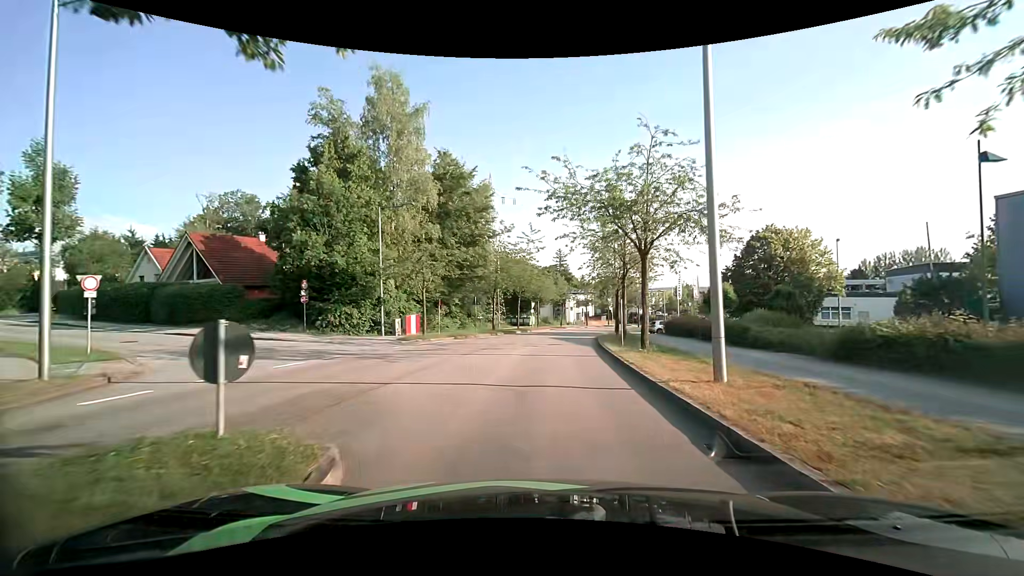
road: residential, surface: asphalt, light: Day
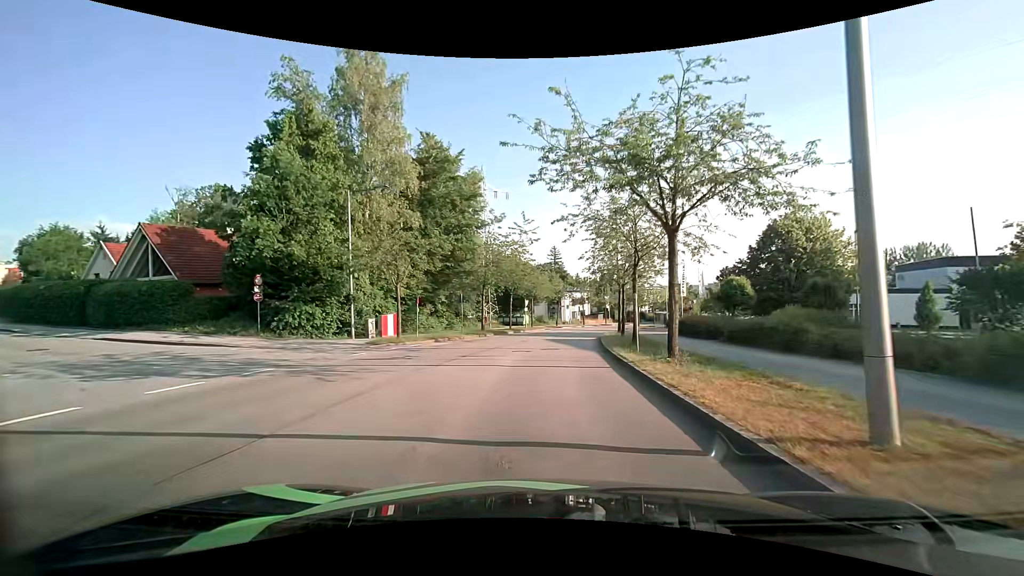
(0.0, +4.4) m; +1°
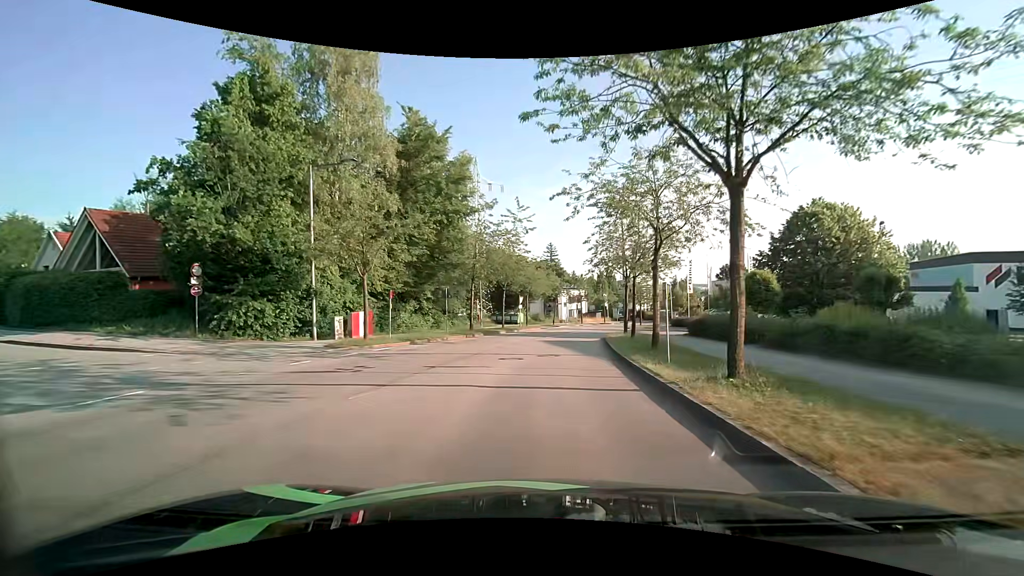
(0.0, +4.5) m; 0°
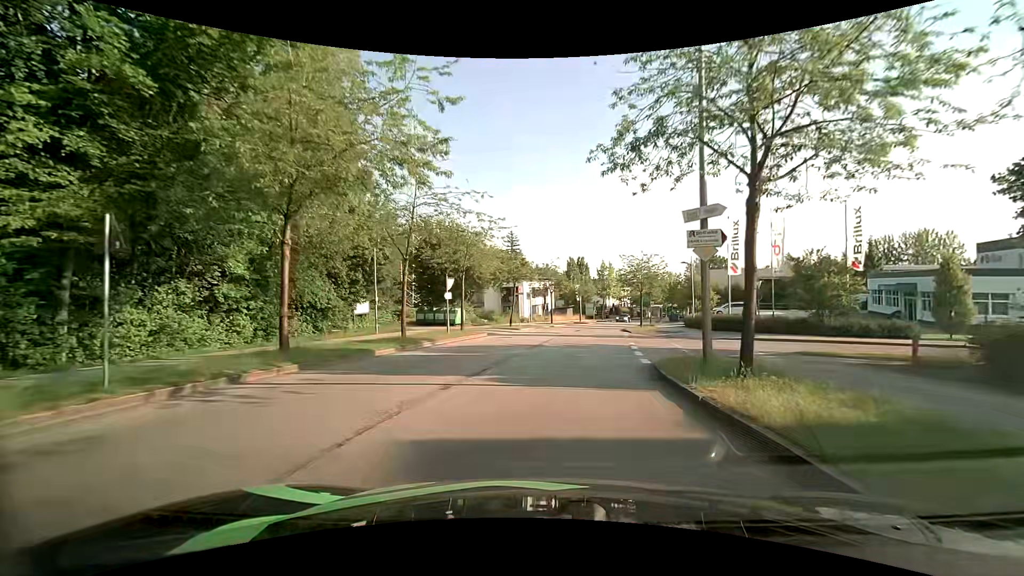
(+0.7, +23.1) m; +4°
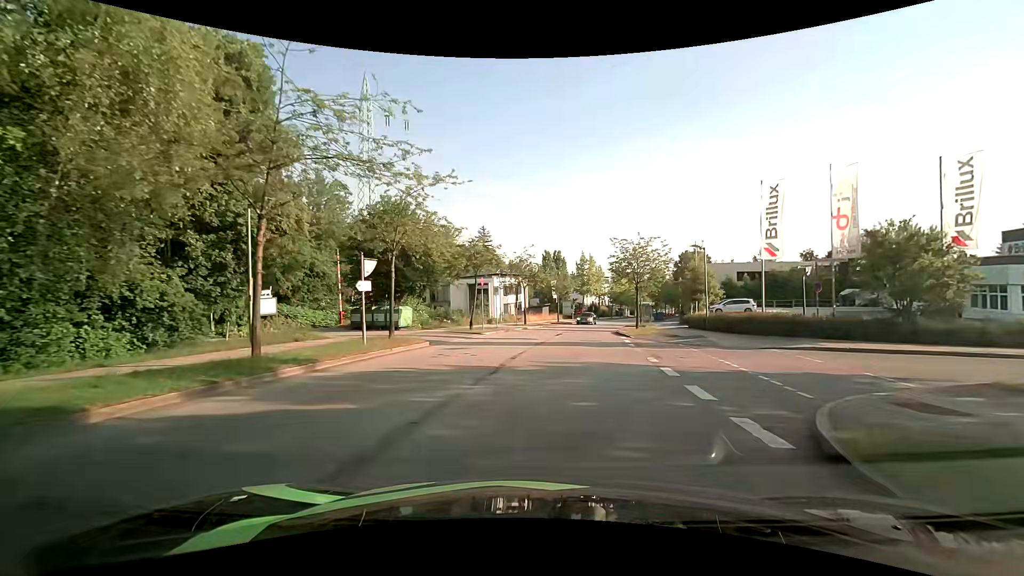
(+0.2, +9.6) m; +4°
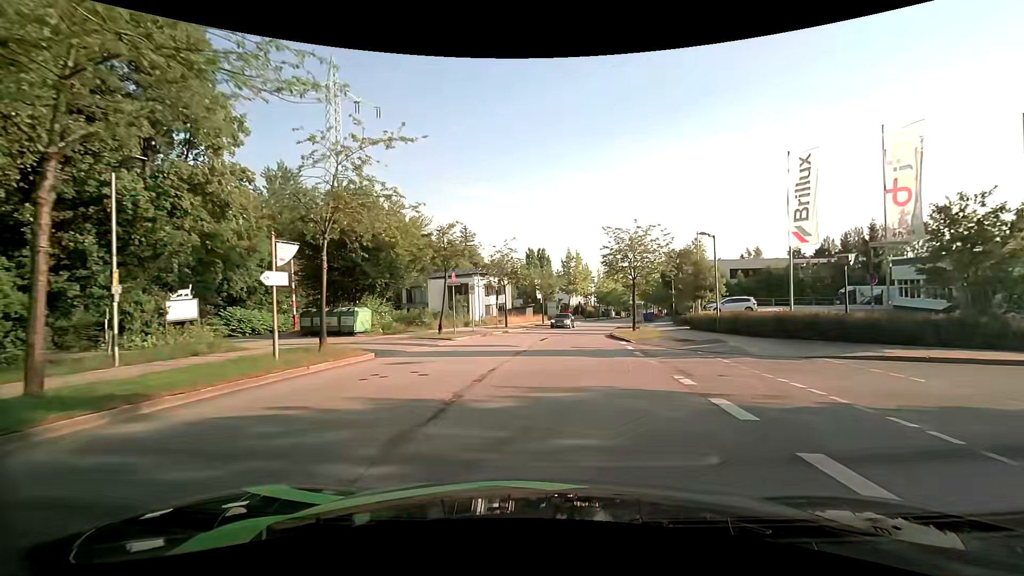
(0.0, +4.9) m; +1°
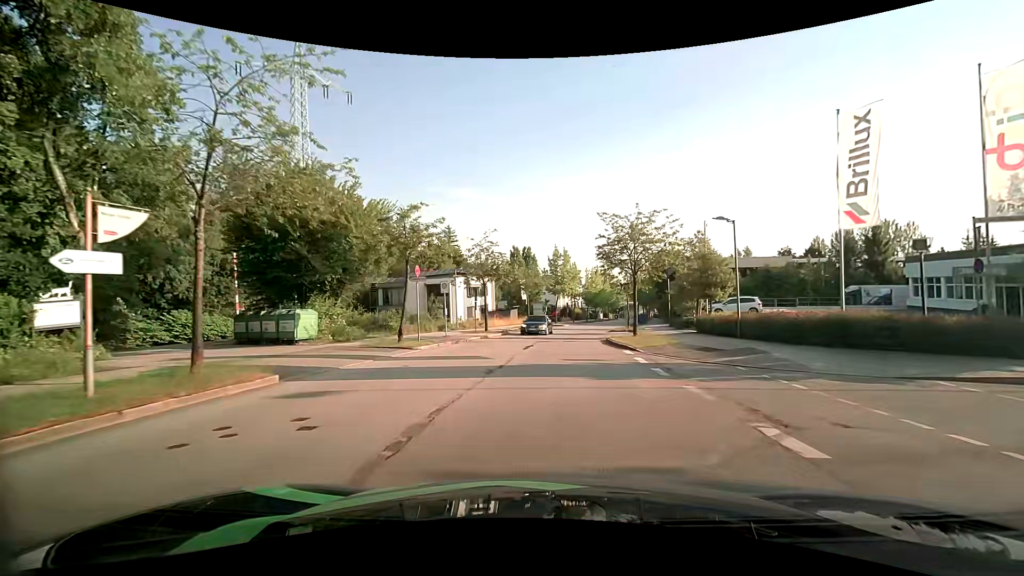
(+0.1, +4.8) m; +2°
